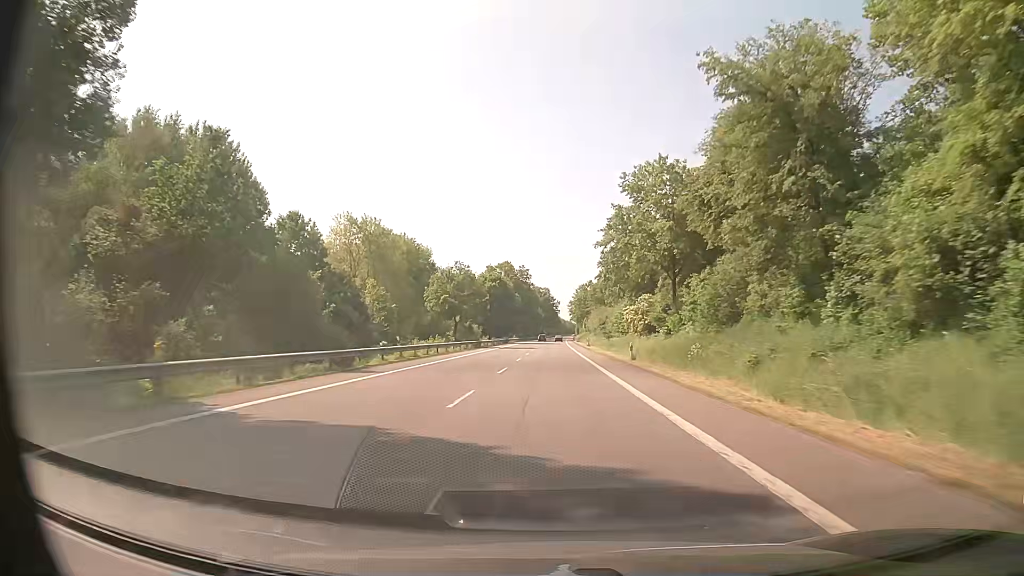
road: primary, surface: asphalt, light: Day
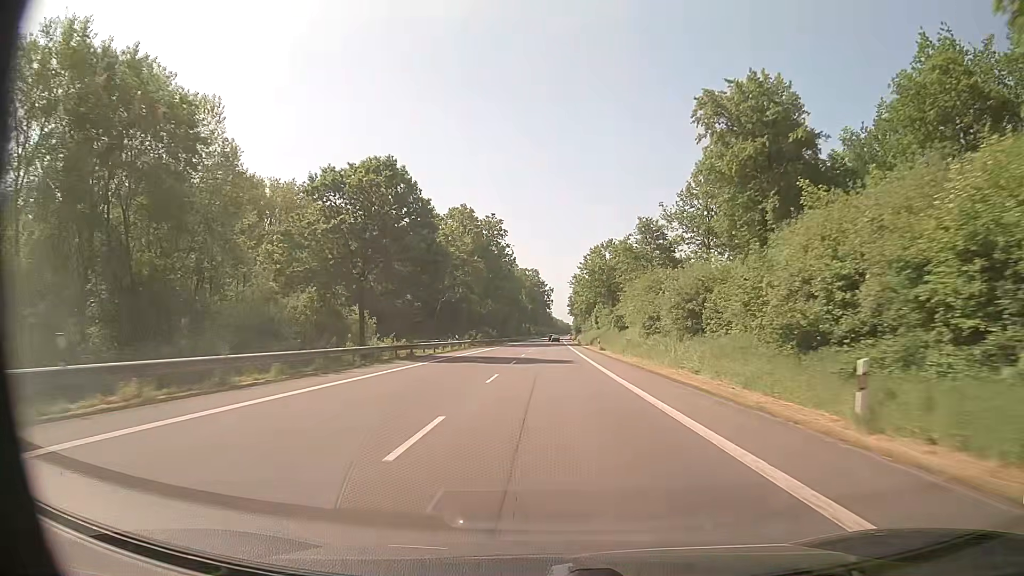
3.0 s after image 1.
(+0.3, +77.5) m; +1°
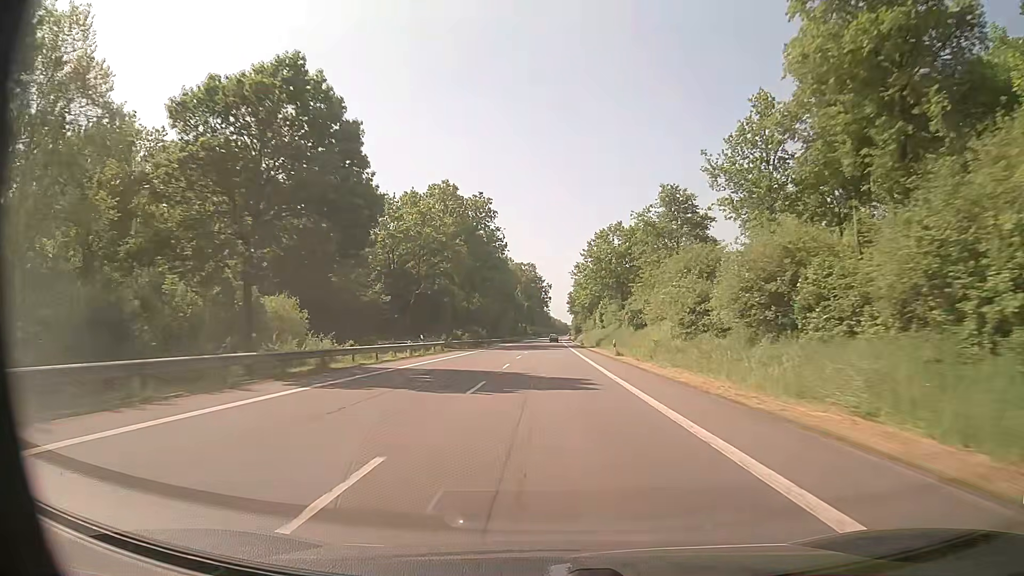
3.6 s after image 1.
(+0.1, +15.8) m; +1°
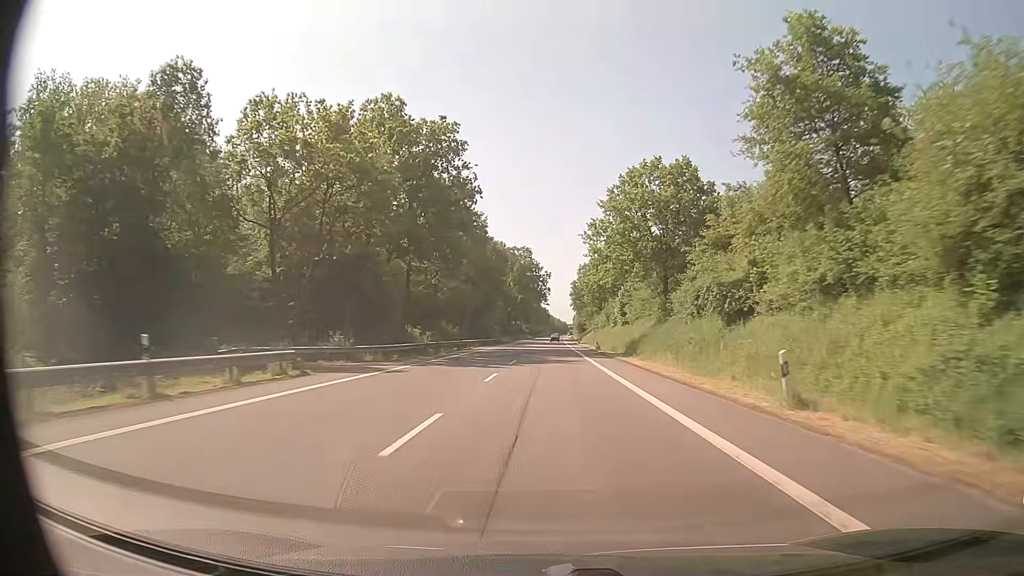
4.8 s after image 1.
(-0.1, +31.9) m; 0°
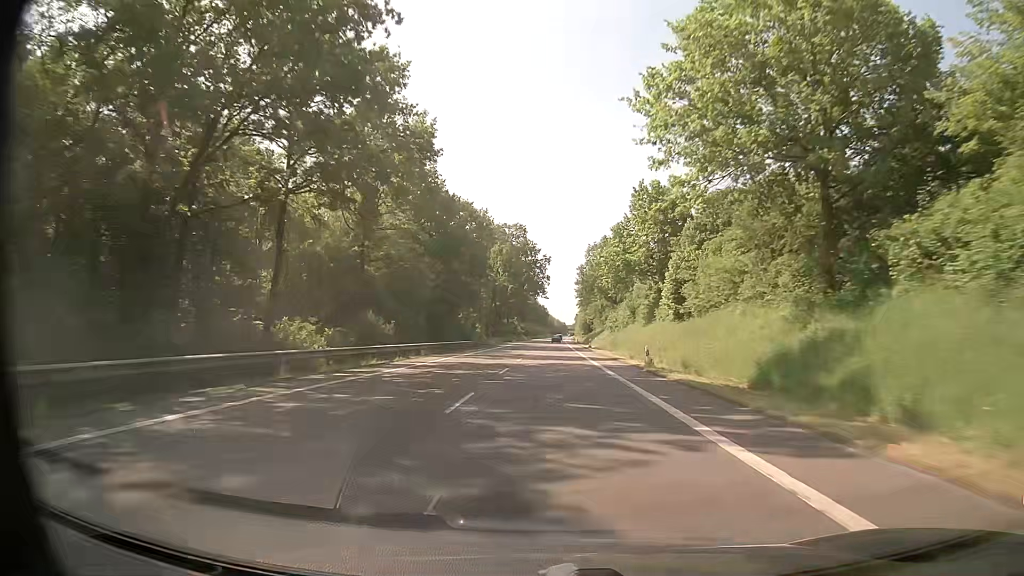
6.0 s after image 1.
(0.0, +32.1) m; 0°
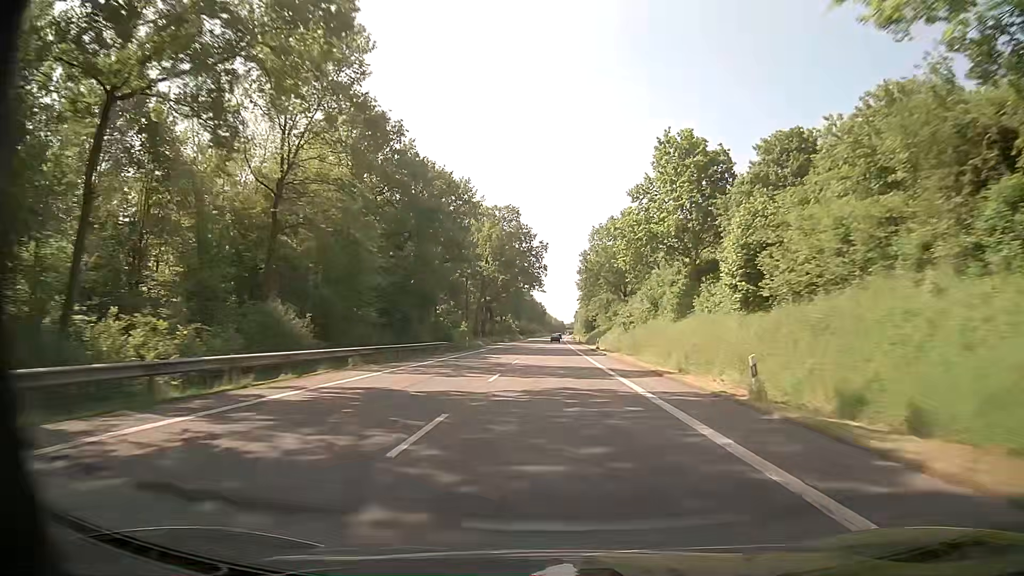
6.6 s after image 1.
(+0.1, +16.1) m; 0°
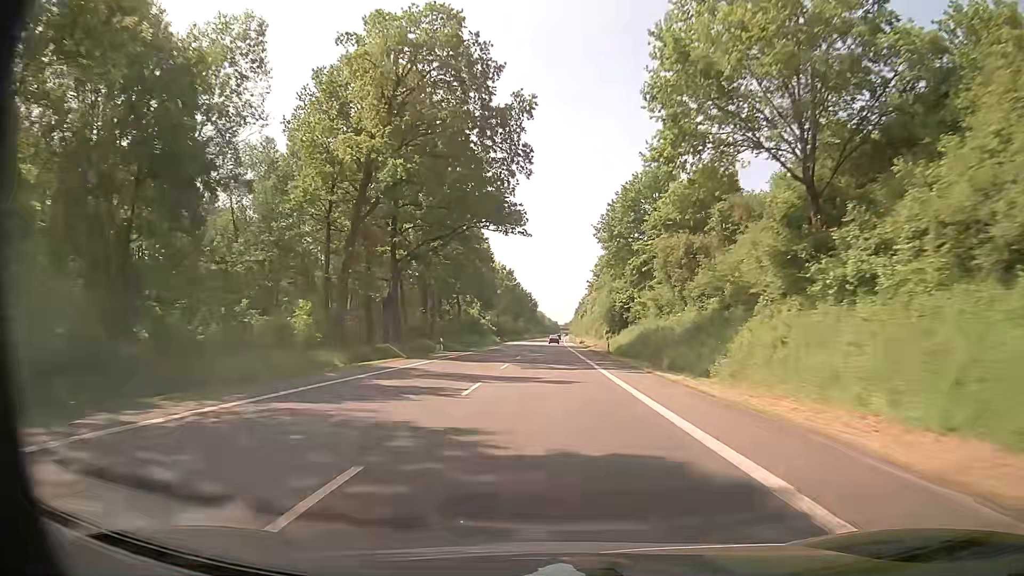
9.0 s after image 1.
(+0.2, +64.7) m; +1°
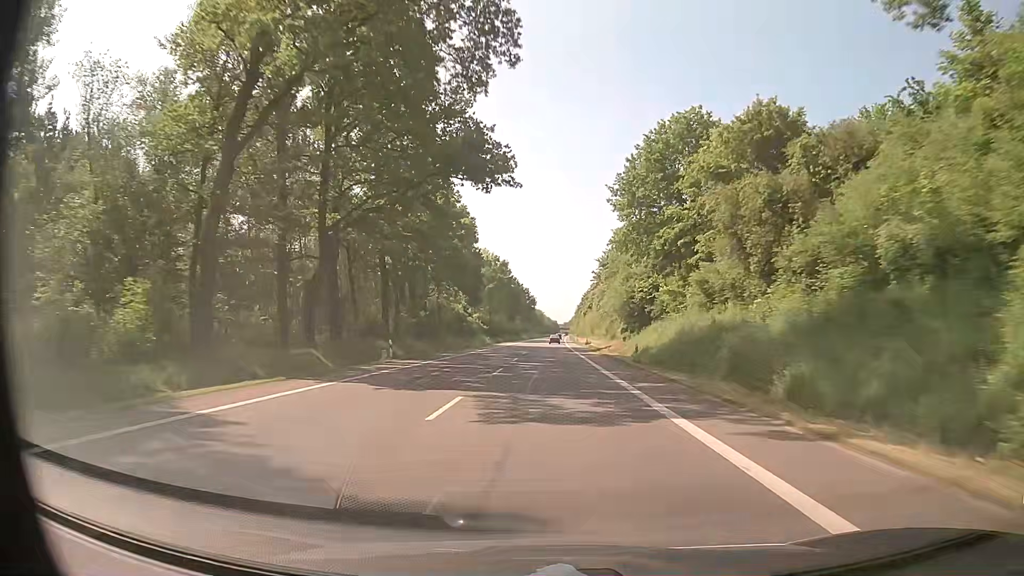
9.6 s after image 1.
(0.0, +16.2) m; 0°
(0, +10) (0, +20) (0, +30) (0, +40) (0, +50) (0, +60) (0, +70) (+1, +80) (+1, +90) (+1, +100) m
